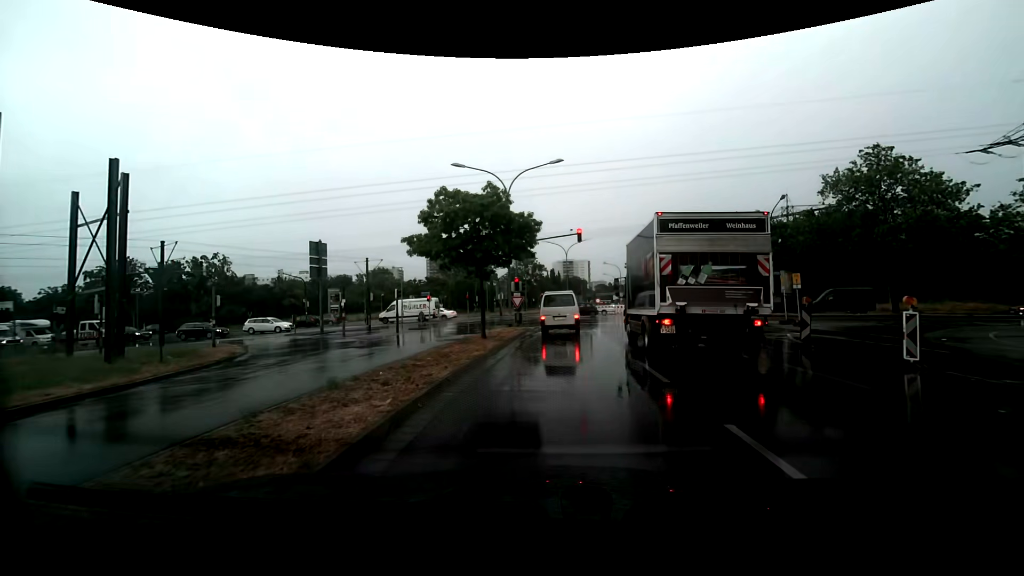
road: secondary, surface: asphalt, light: Day
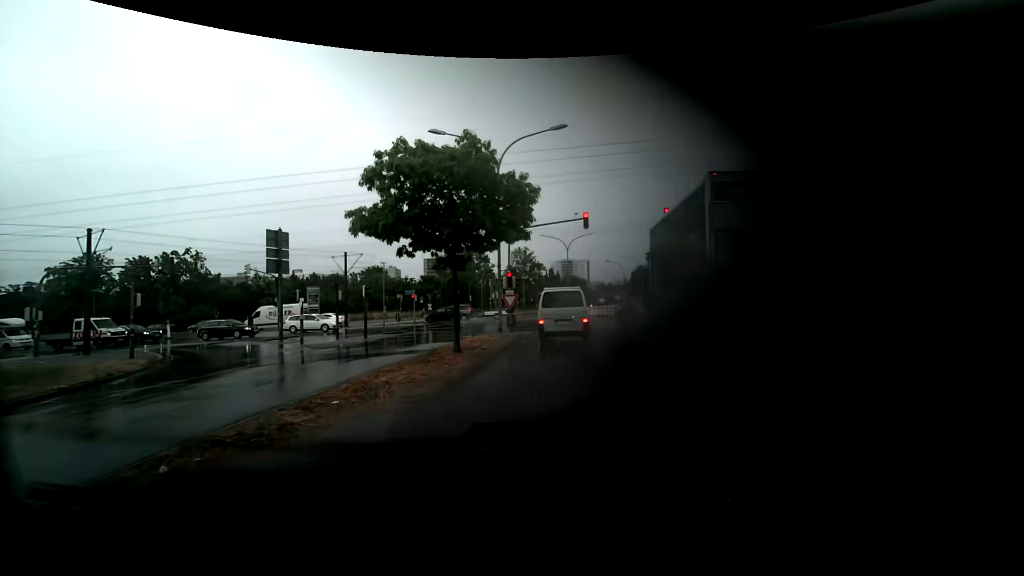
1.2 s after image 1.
(0.0, +5.5) m; 0°
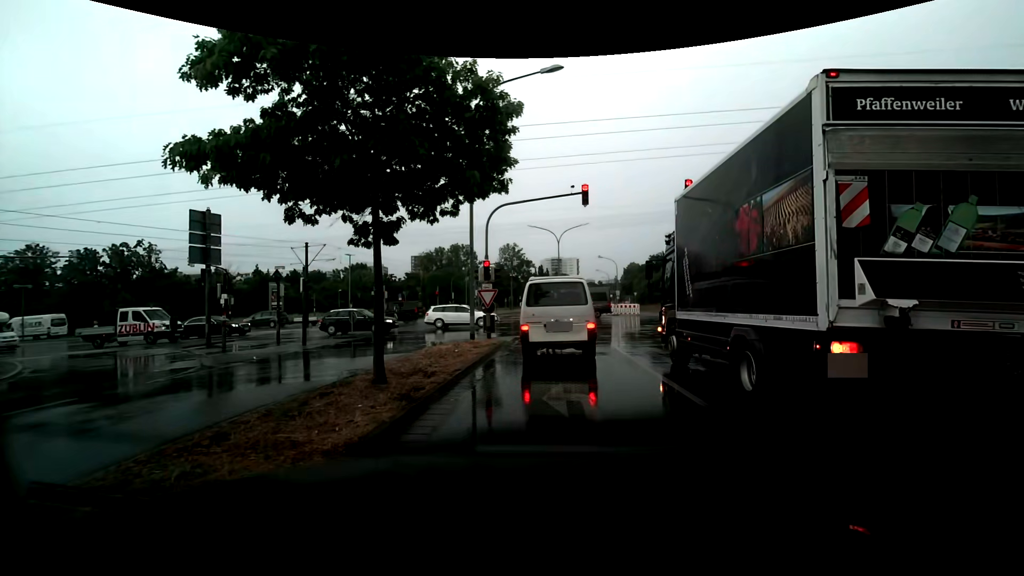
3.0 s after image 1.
(0.0, +5.5) m; +1°
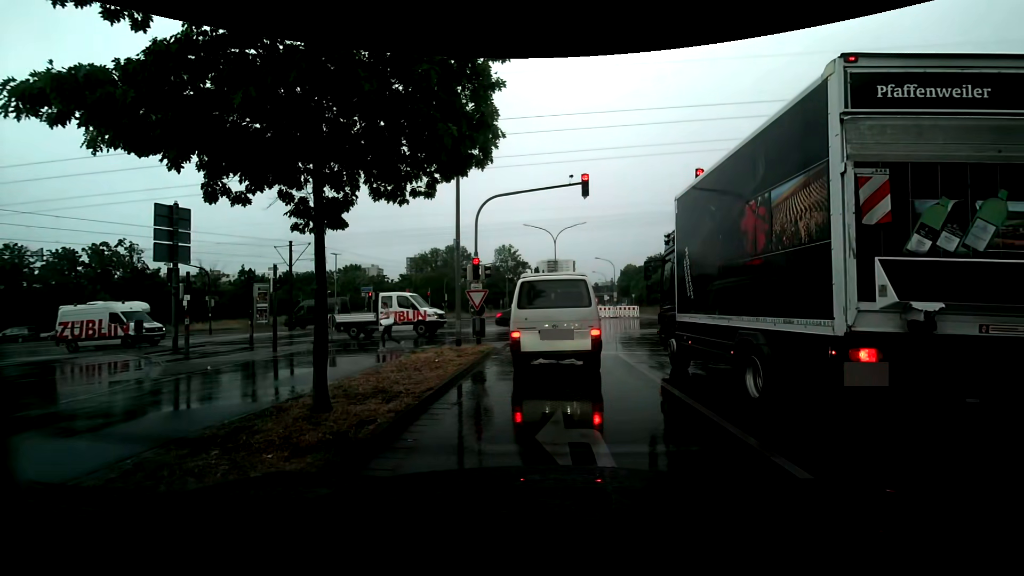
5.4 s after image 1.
(0.0, +1.9) m; +1°
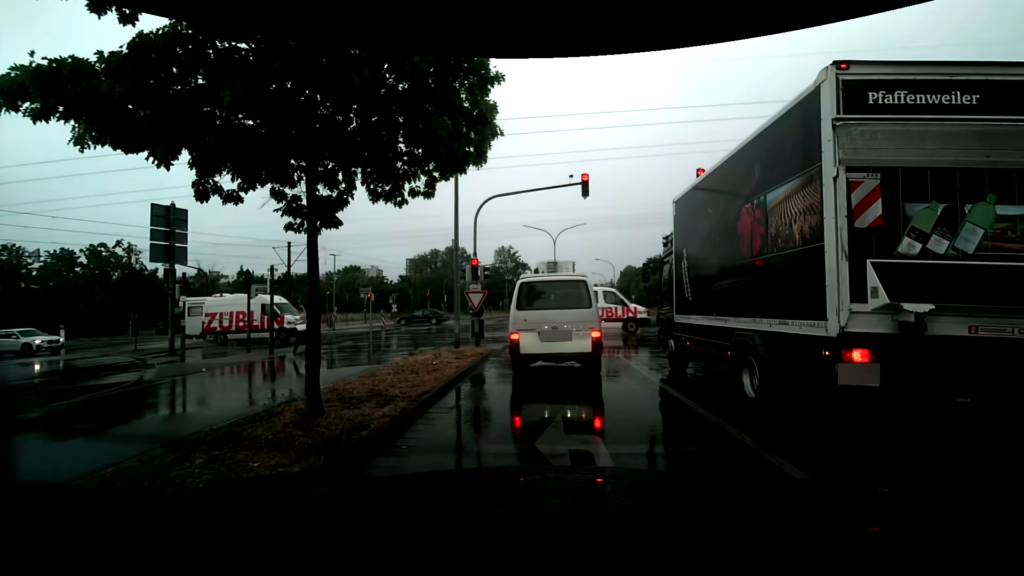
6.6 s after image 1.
(0.0, +0.2) m; 0°
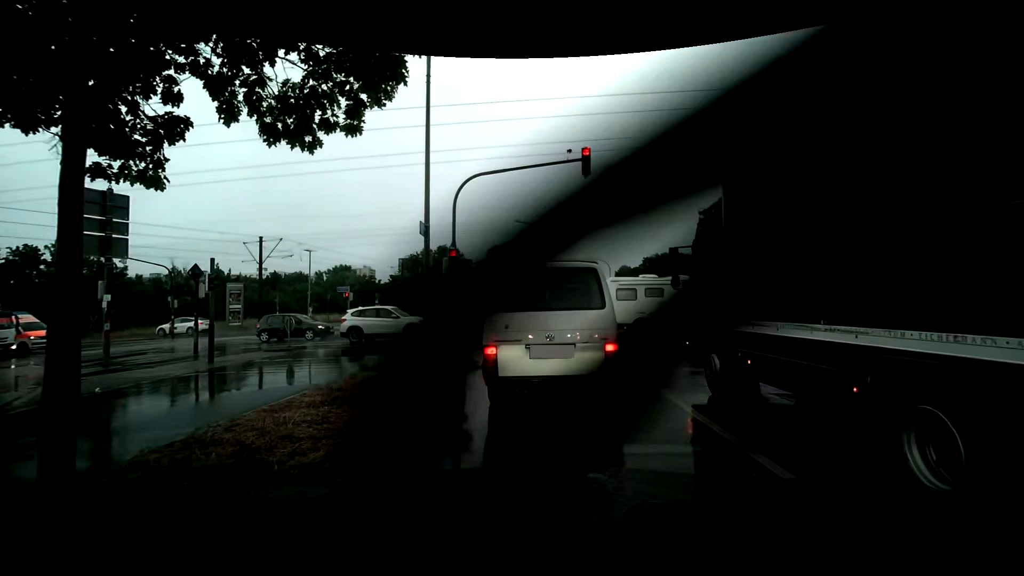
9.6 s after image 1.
(0.0, +3.1) m; 0°
